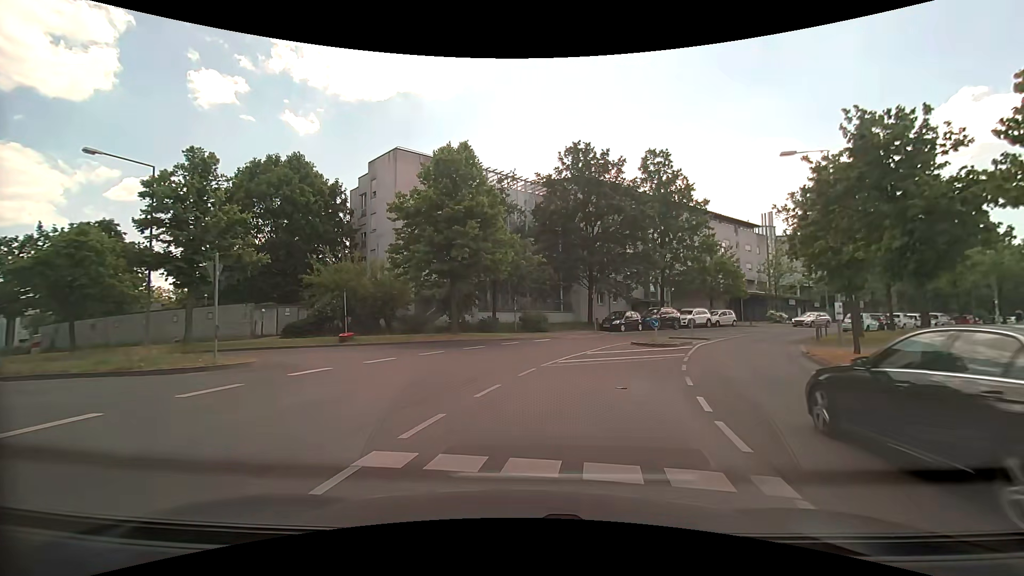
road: tertiary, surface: asphalt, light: Day
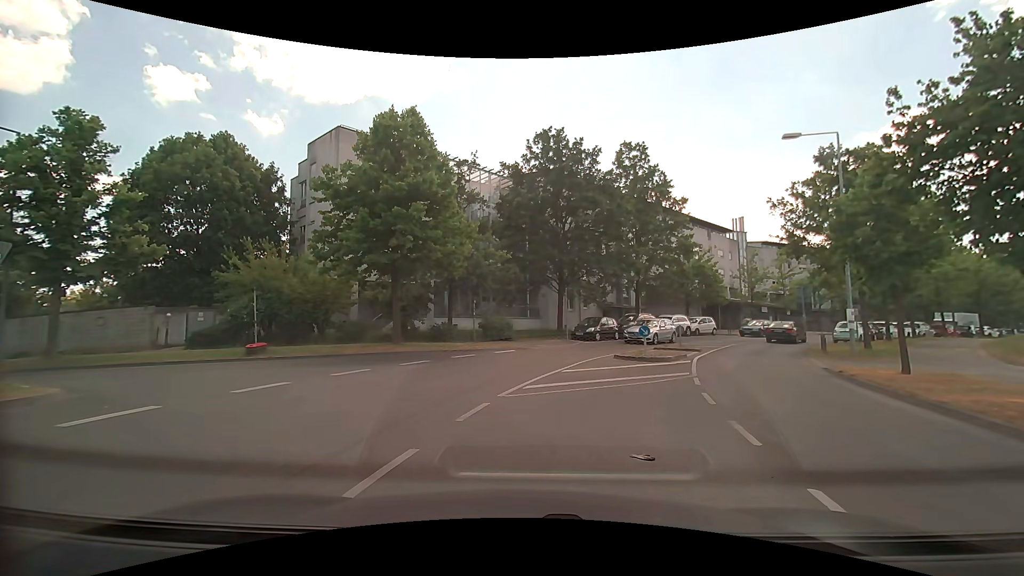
(+0.2, +4.4) m; +5°
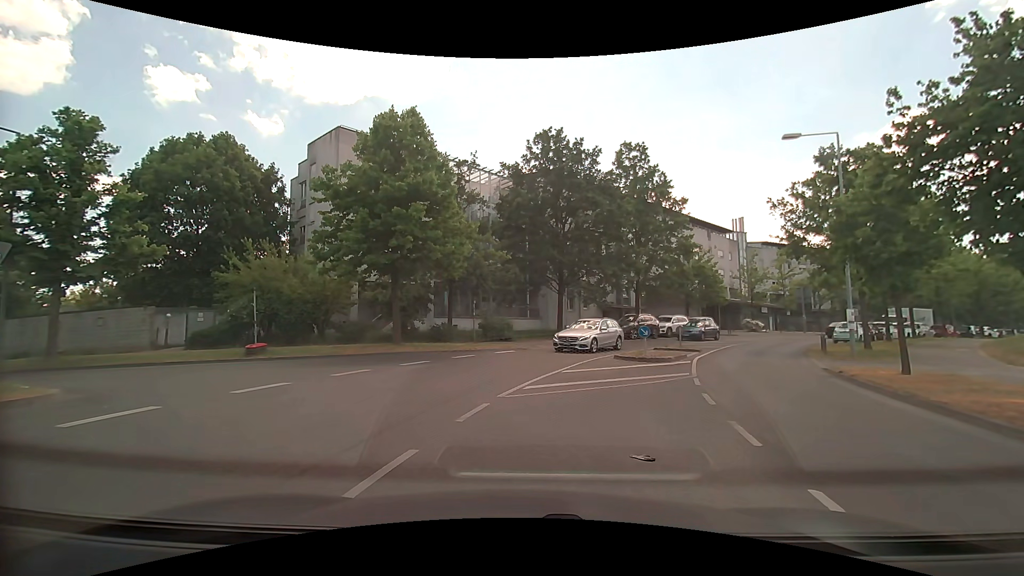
(0.0, 0.0) m; 0°
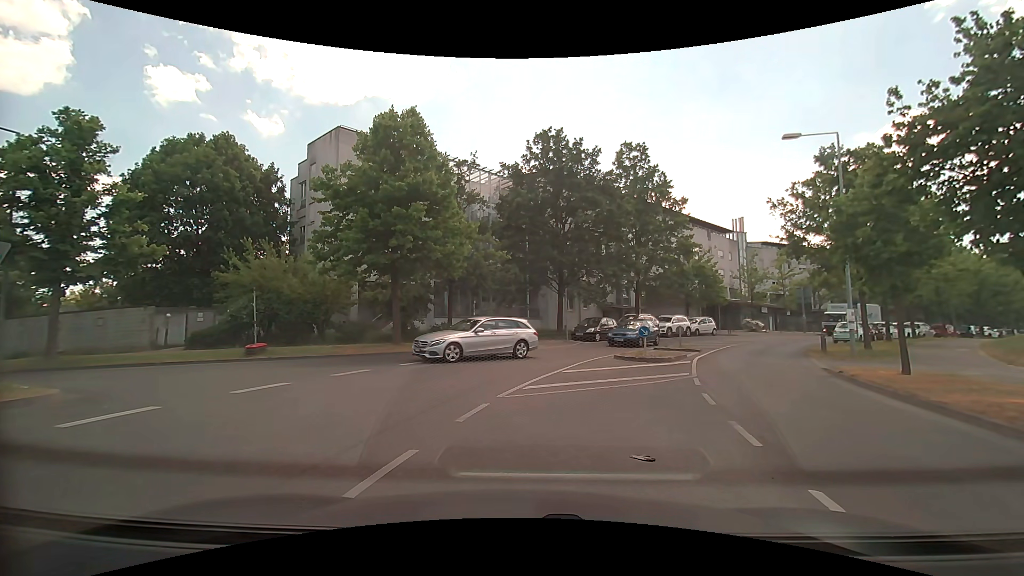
(0.0, 0.0) m; 0°
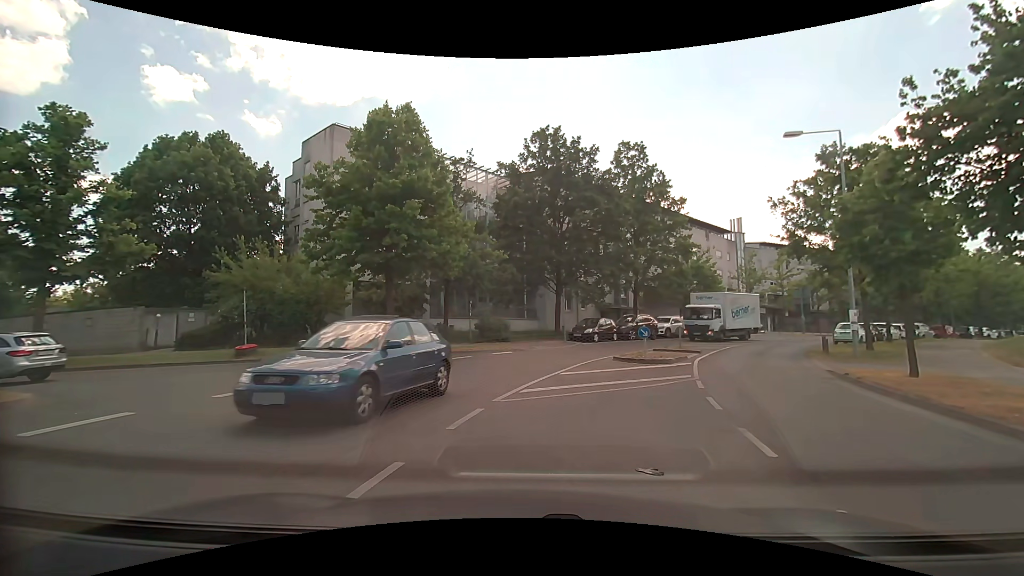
(0.0, +0.4) m; 0°
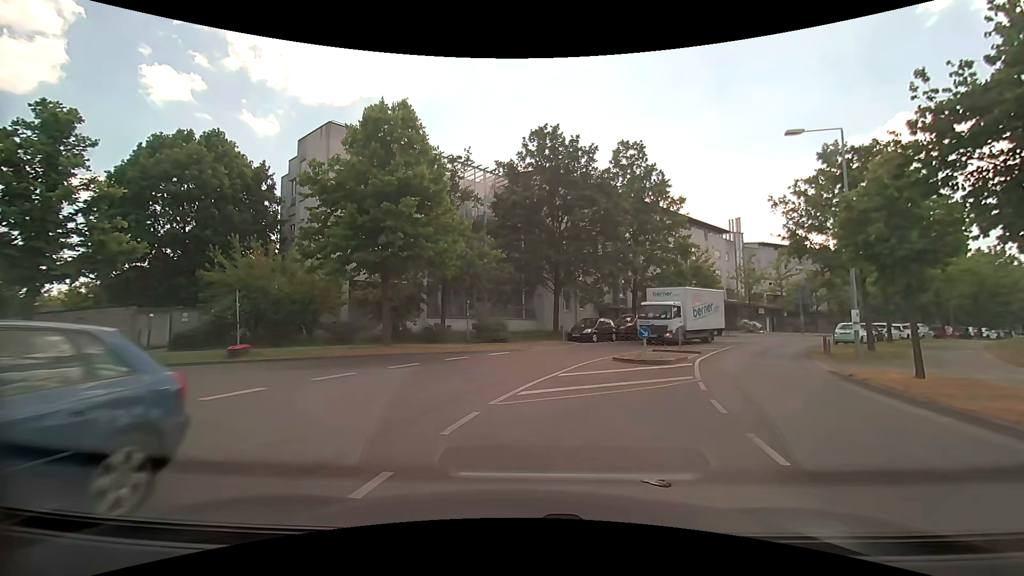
(0.0, +0.3) m; 0°
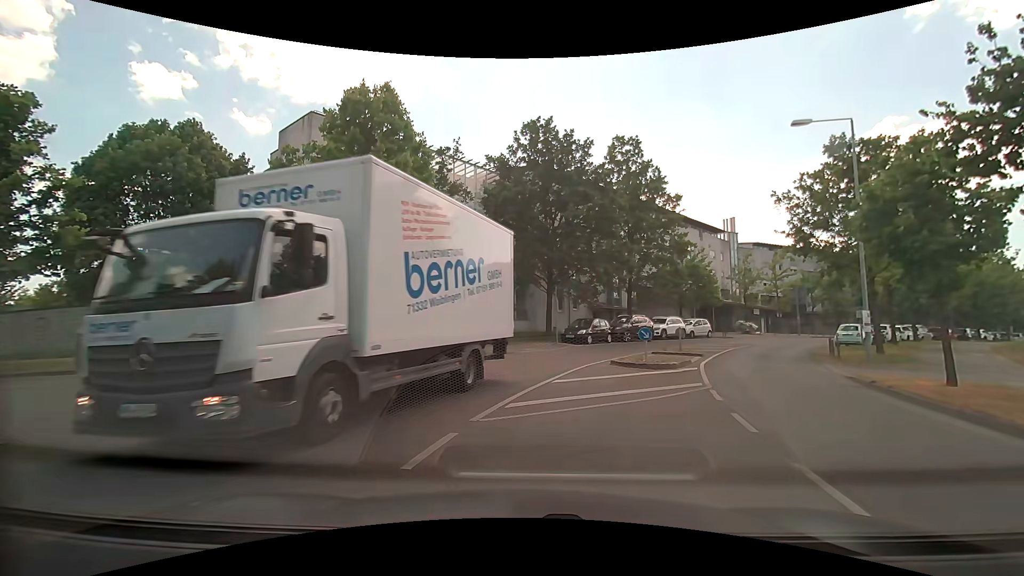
(0.0, +1.4) m; 0°
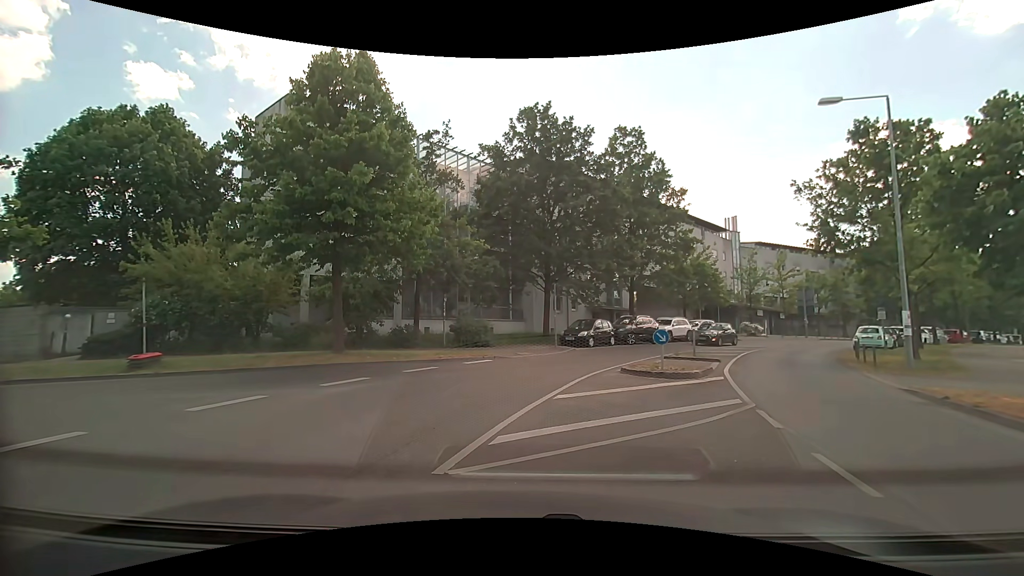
(0.0, +2.5) m; 0°
